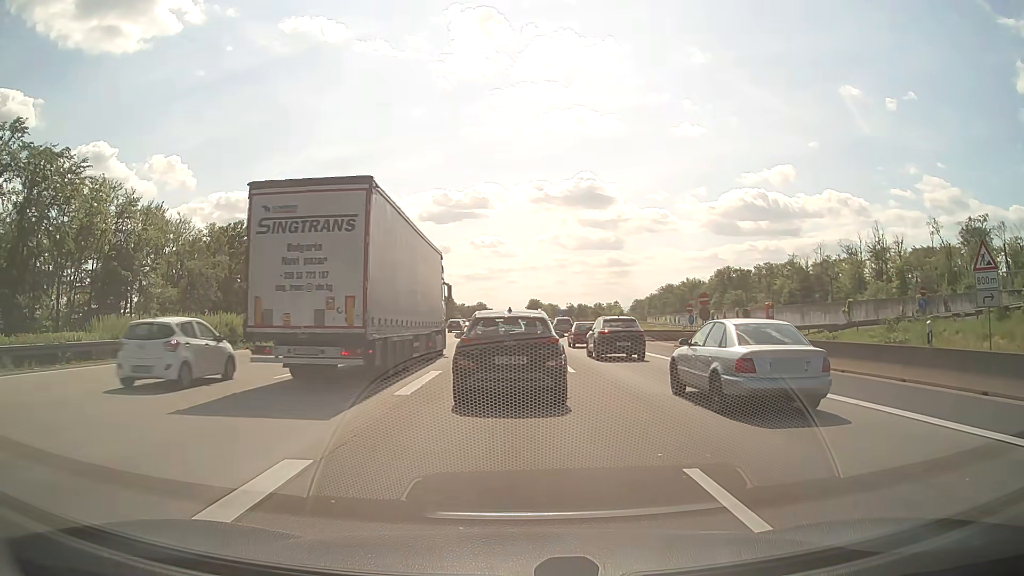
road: motorway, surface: asphalt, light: Day
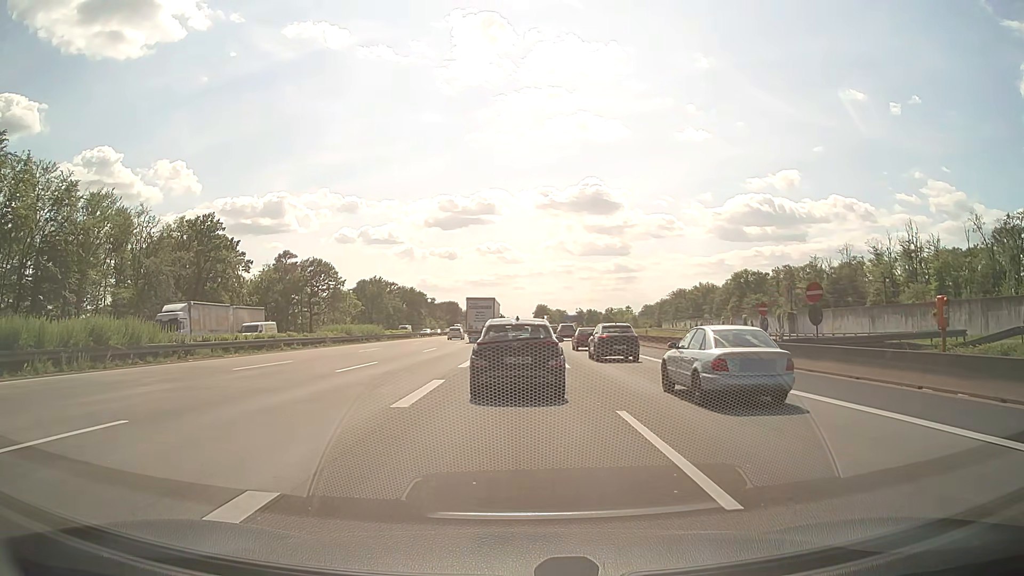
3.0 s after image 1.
(0.0, +13.3) m; 0°
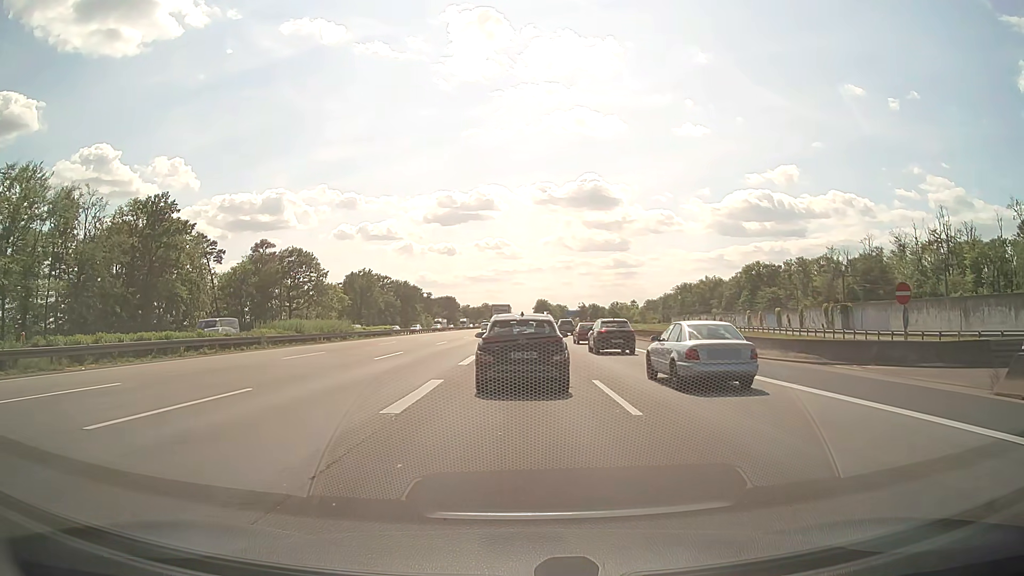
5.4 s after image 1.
(-0.1, +13.6) m; 0°
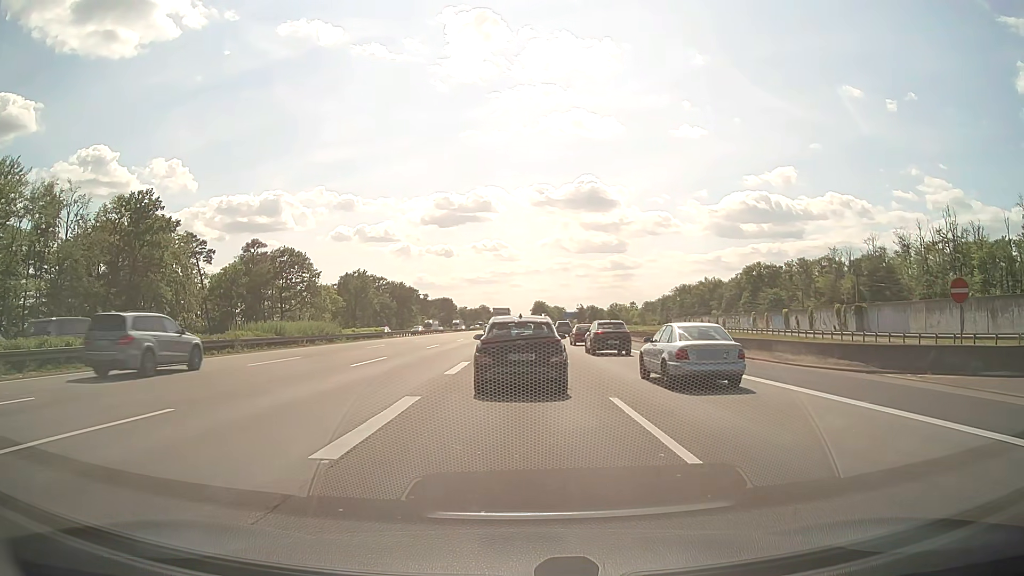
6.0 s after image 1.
(0.0, +3.4) m; 0°
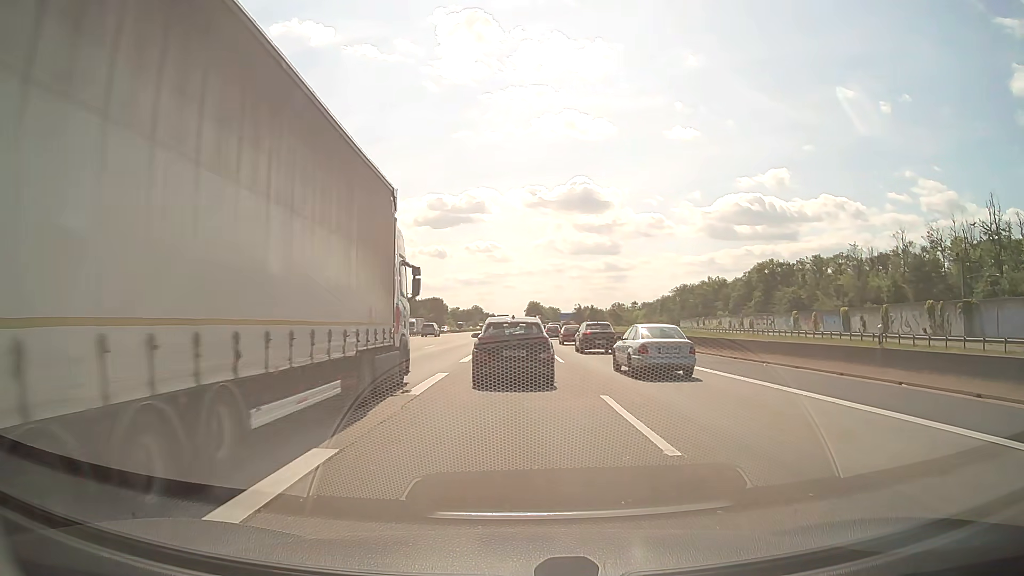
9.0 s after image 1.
(+0.1, +17.9) m; +1°
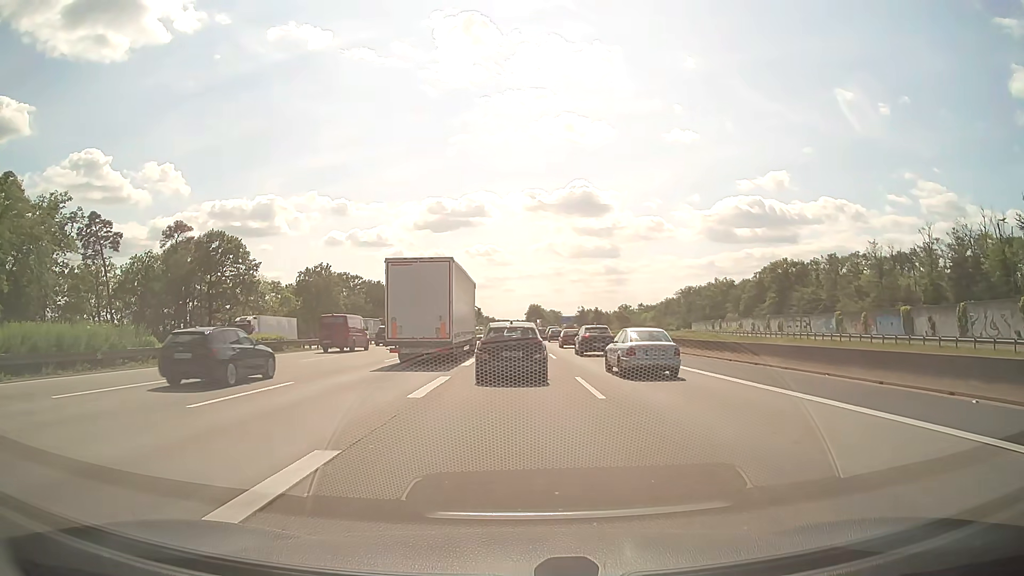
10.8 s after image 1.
(0.0, +12.0) m; 0°
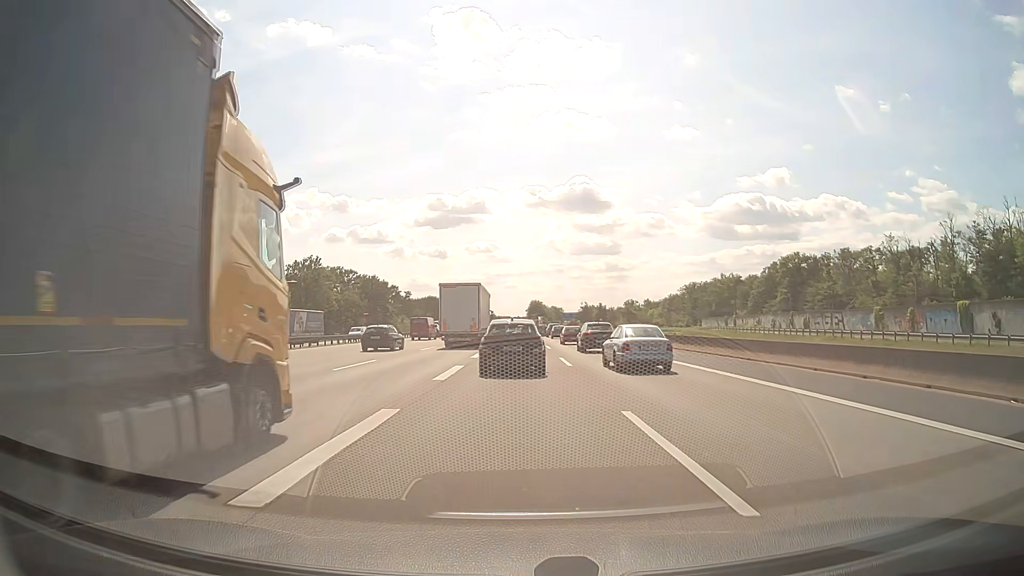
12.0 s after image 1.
(0.0, +8.6) m; 0°
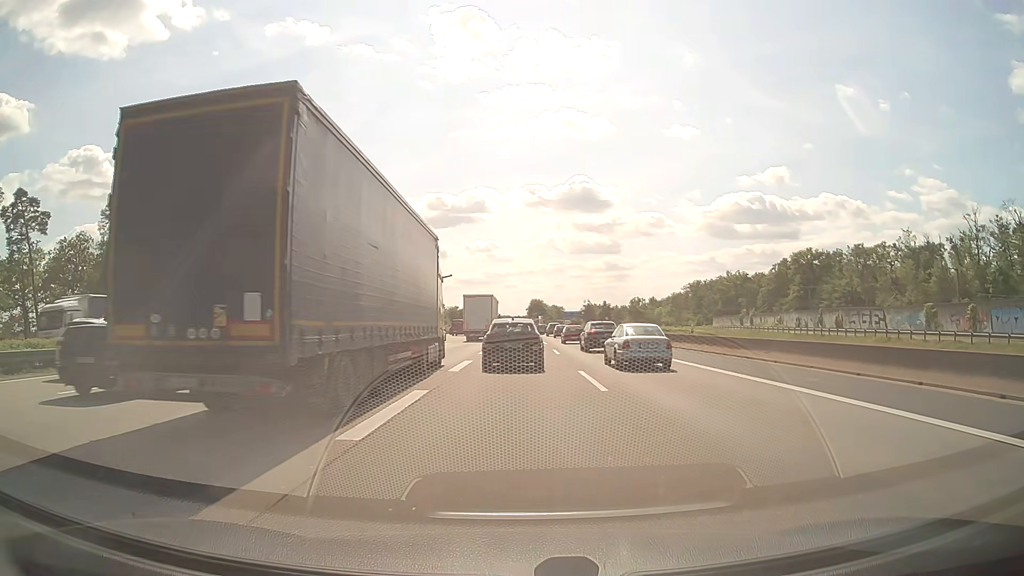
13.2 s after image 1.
(0.0, +9.2) m; 0°
(0, +10) (0, +20) (0, +30) (0, +40) (0, +50) (0, +60) (0, +70) (+1, +80) (+1, +90) (+1, +100) m
